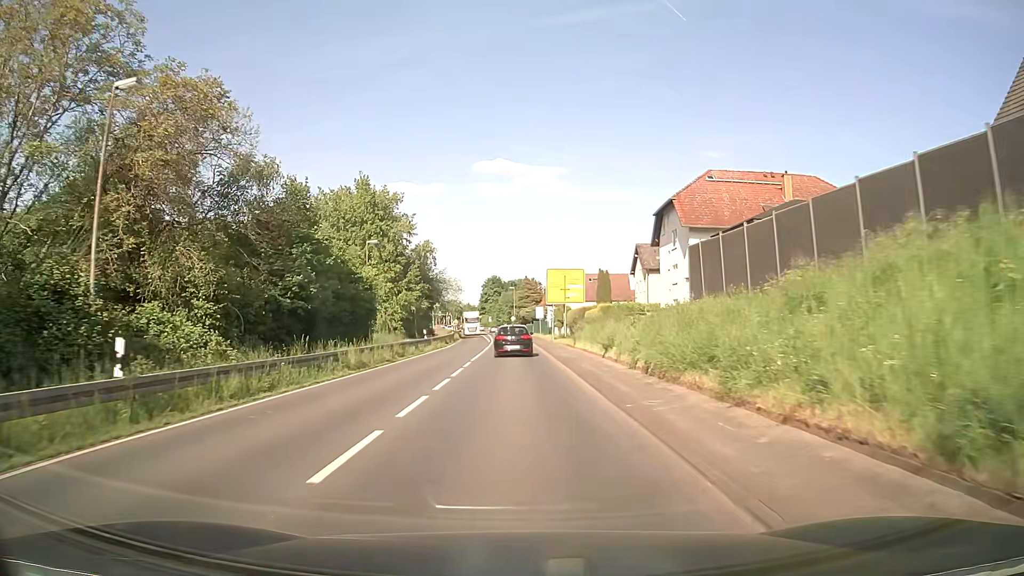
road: secondary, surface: asphalt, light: Day
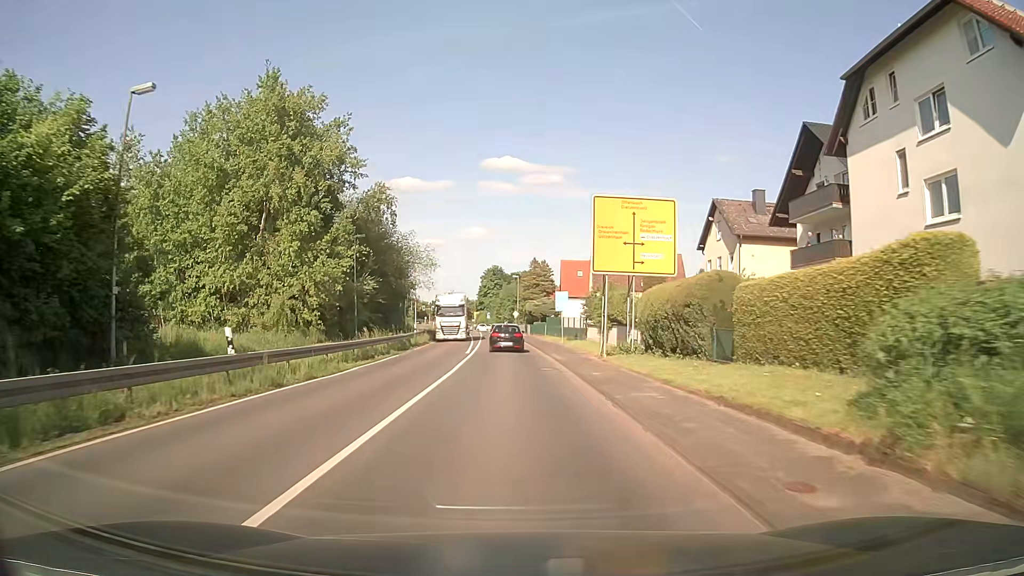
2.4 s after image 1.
(-0.2, +32.0) m; 0°
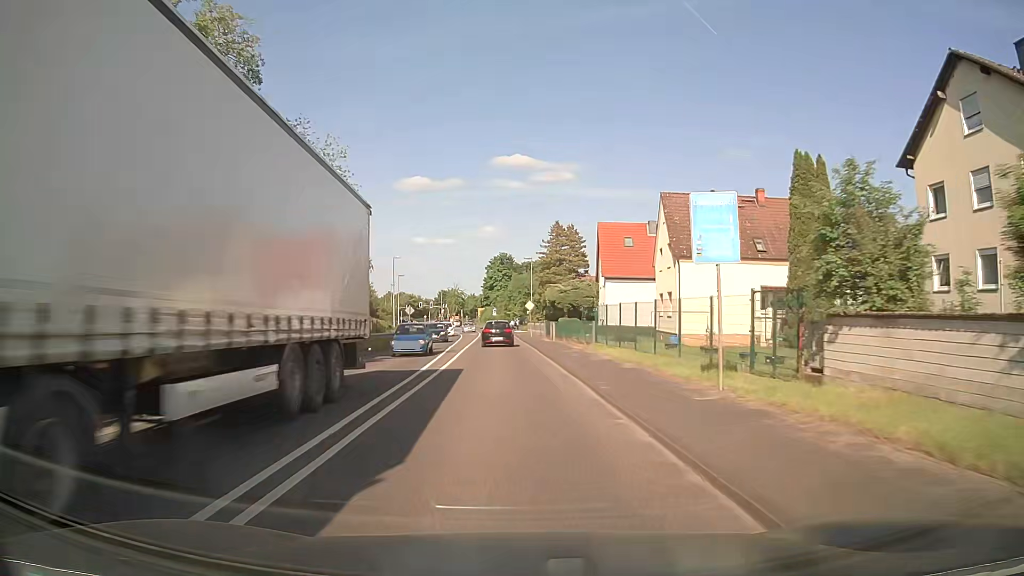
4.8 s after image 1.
(-0.3, +32.2) m; -1°
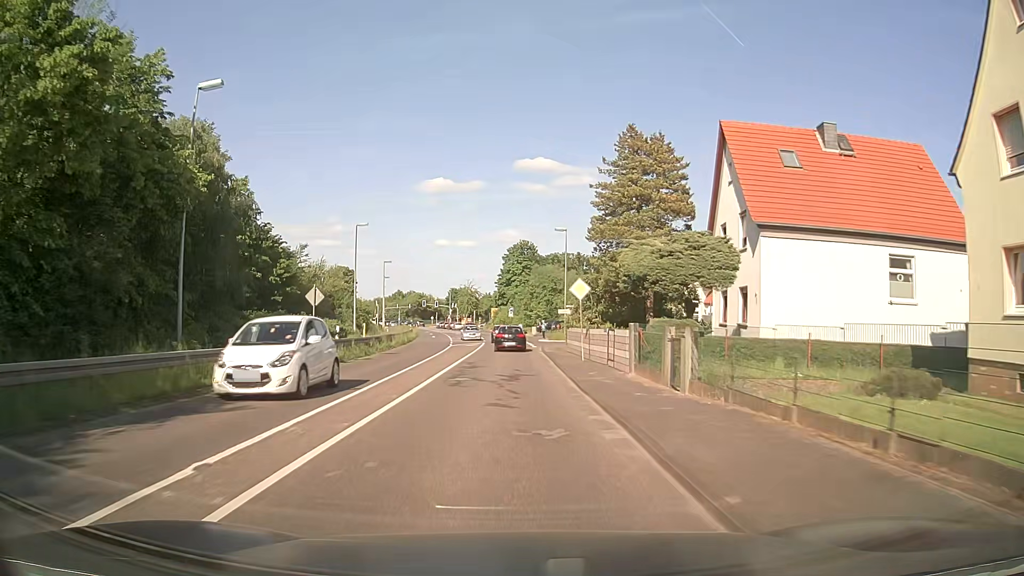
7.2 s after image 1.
(-0.6, +32.2) m; -2°
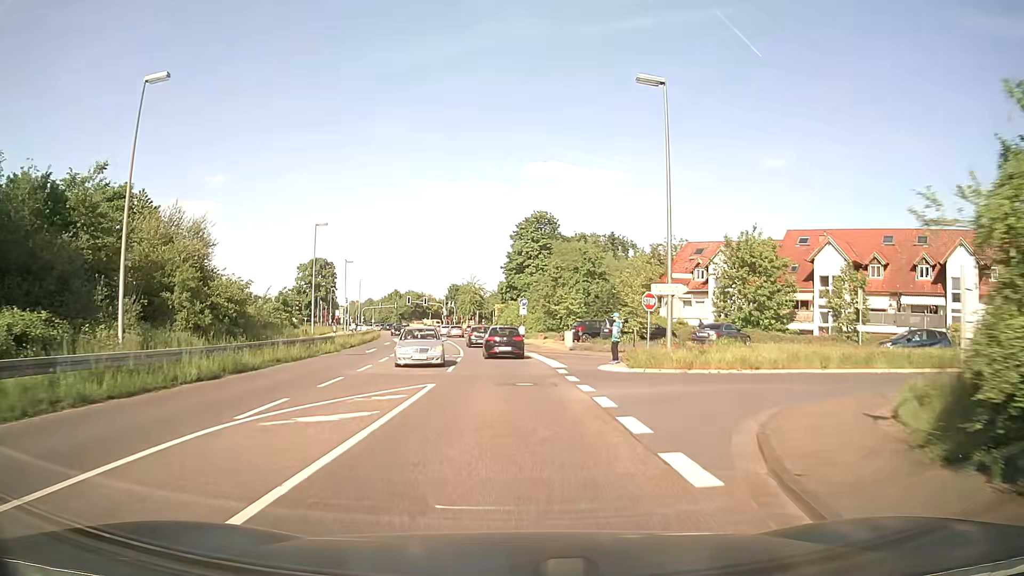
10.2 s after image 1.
(-0.3, +38.8) m; -1°
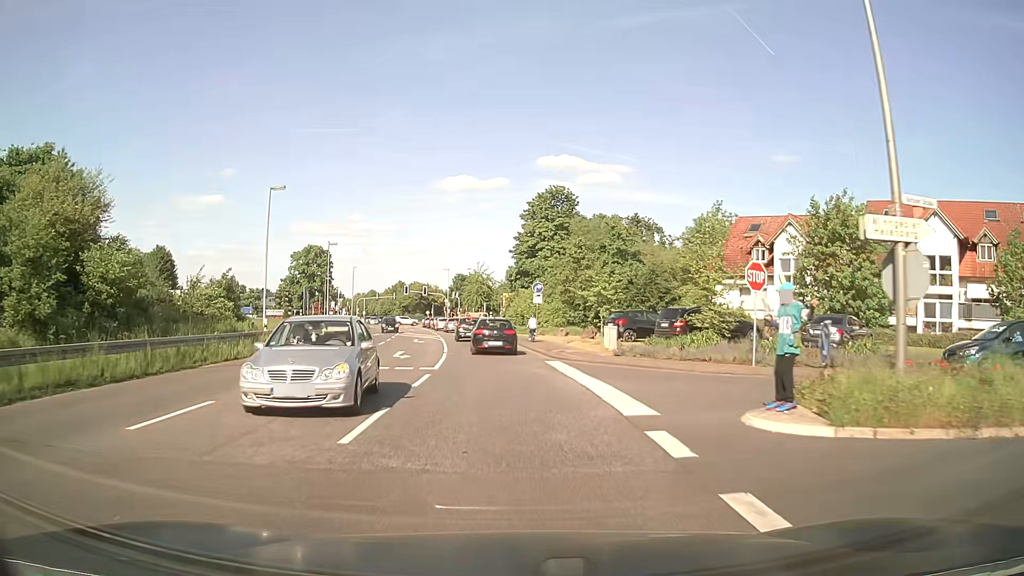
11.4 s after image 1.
(-0.1, +13.9) m; -1°
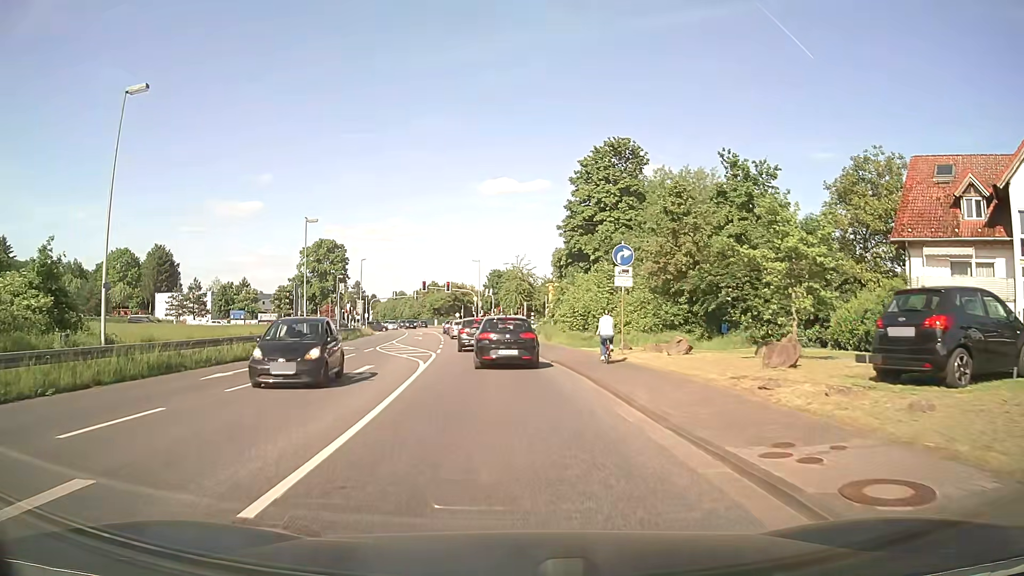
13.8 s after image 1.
(-0.7, +22.9) m; -4°
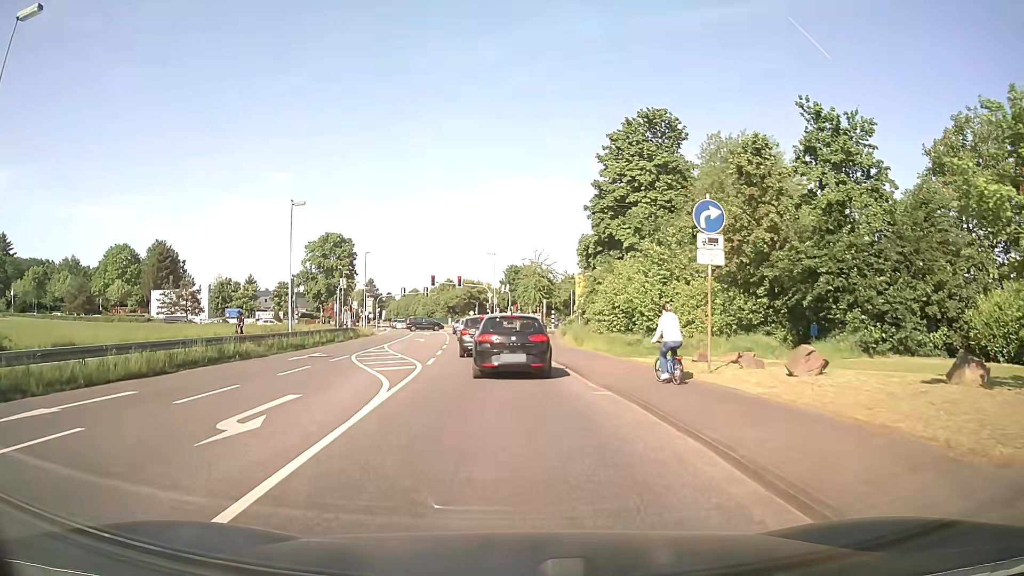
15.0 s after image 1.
(-0.1, +8.4) m; -1°
(0, +10) (-1, +20) (-2, +30) (-3, +40) (-3, +50) (-4, +60) (-6, +70) (-7, +80) (-8, +90) (-10, +99) m
